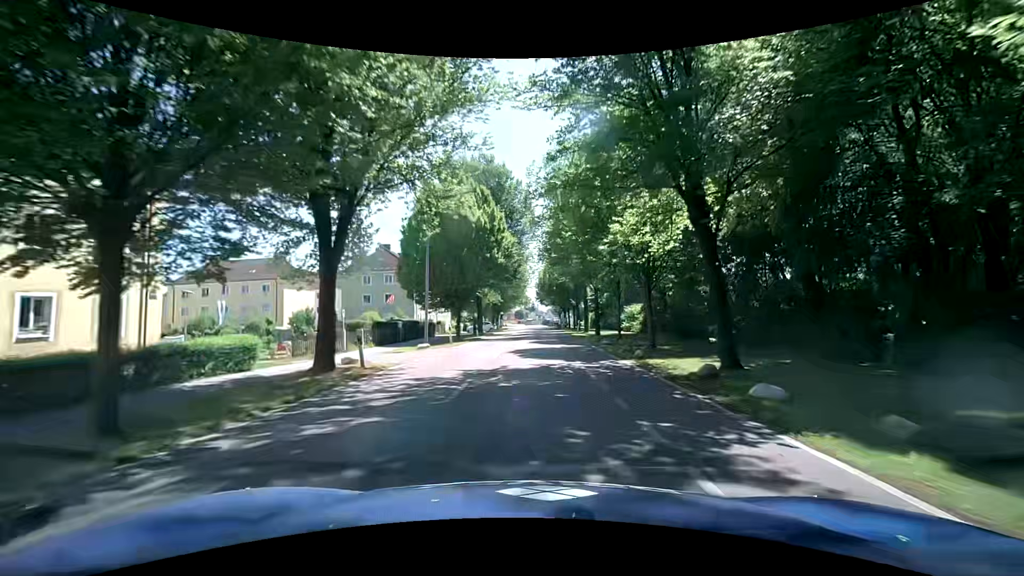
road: tertiary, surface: asphalt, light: Day
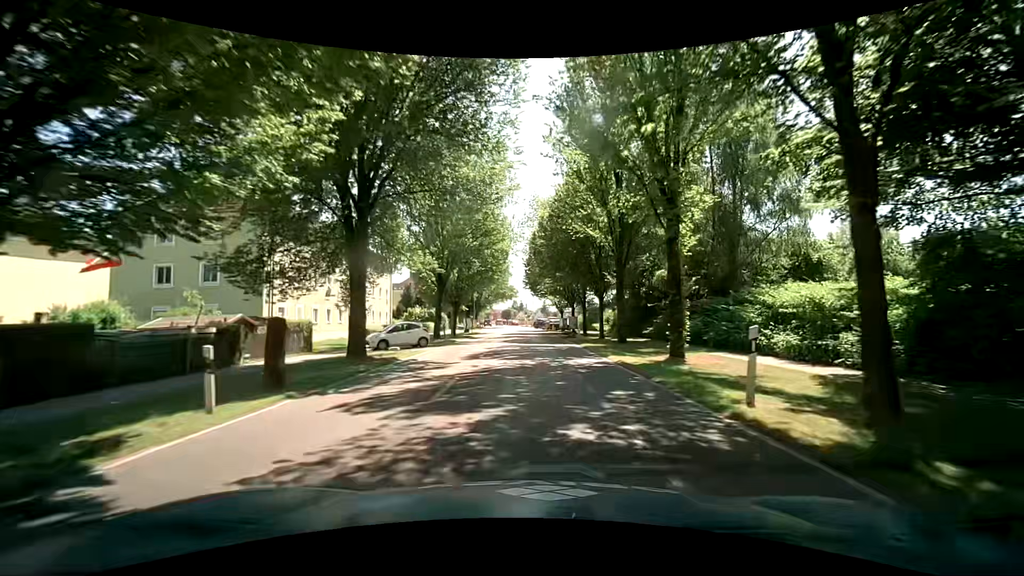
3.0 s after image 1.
(+0.3, +36.5) m; +1°
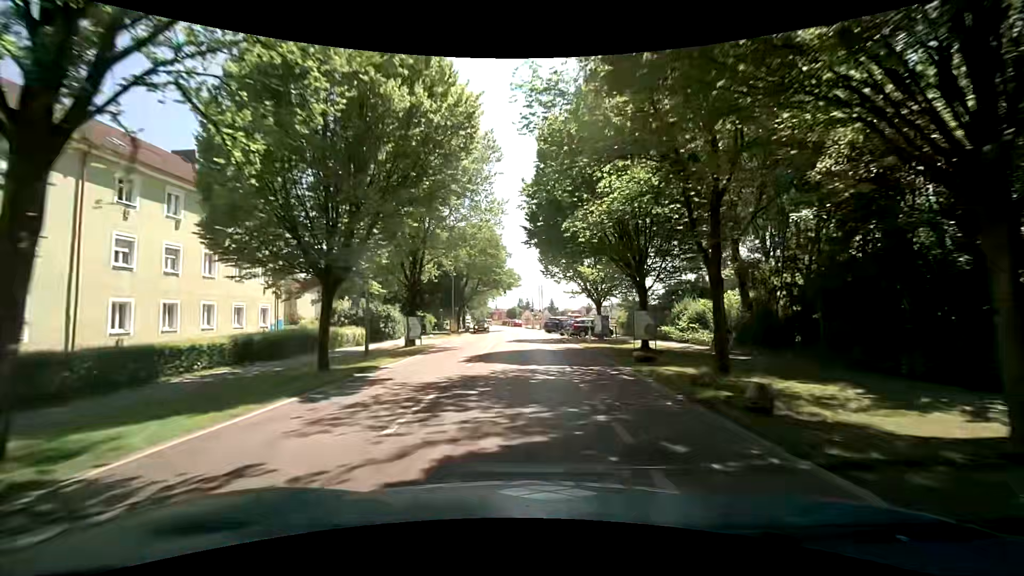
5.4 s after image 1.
(-0.1, +30.0) m; -1°
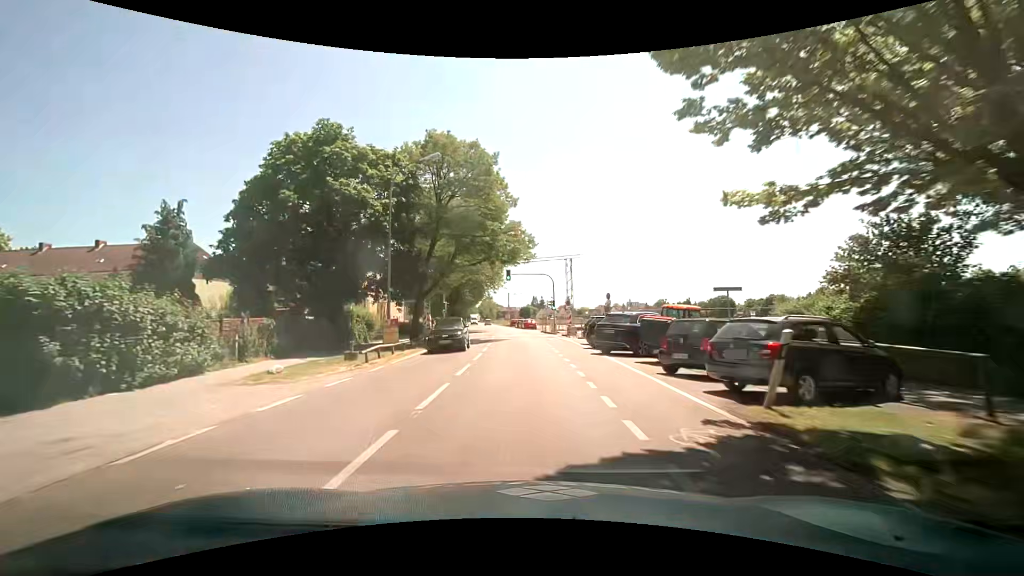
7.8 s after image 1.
(-0.3, +29.8) m; 0°
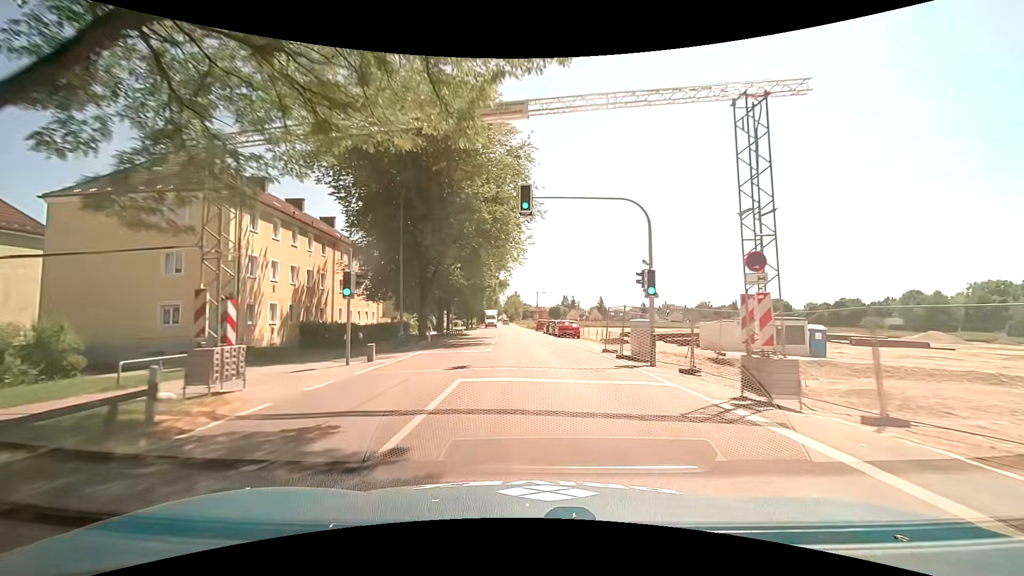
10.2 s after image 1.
(-1.2, +29.4) m; -4°
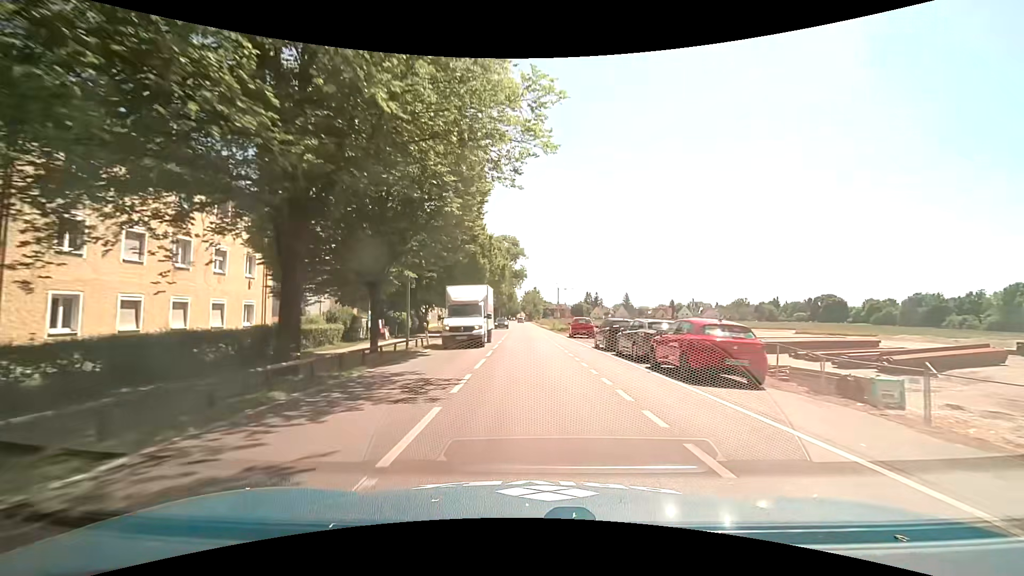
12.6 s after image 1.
(-0.7, +29.1) m; -2°
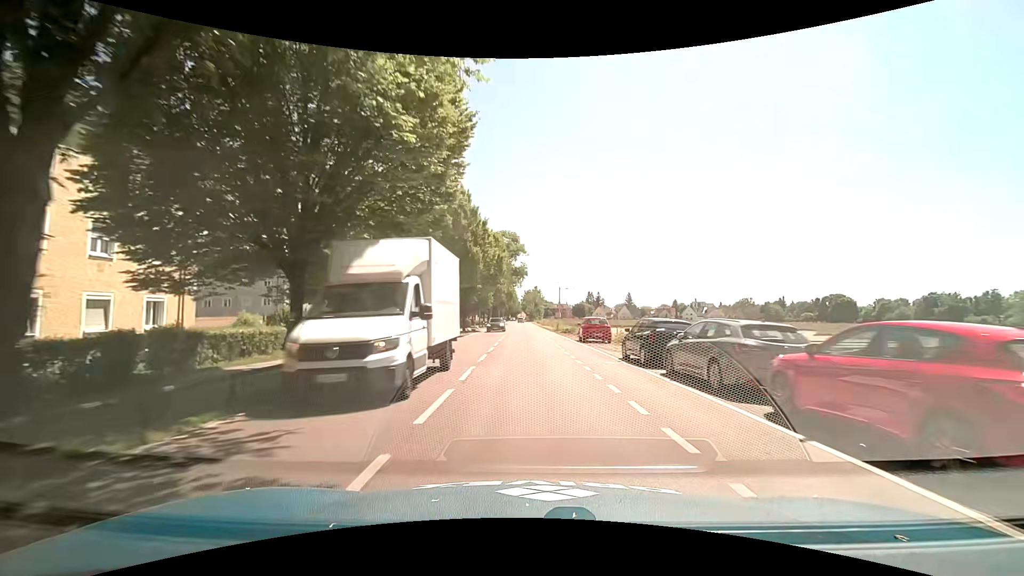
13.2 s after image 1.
(0.0, +7.3) m; 0°
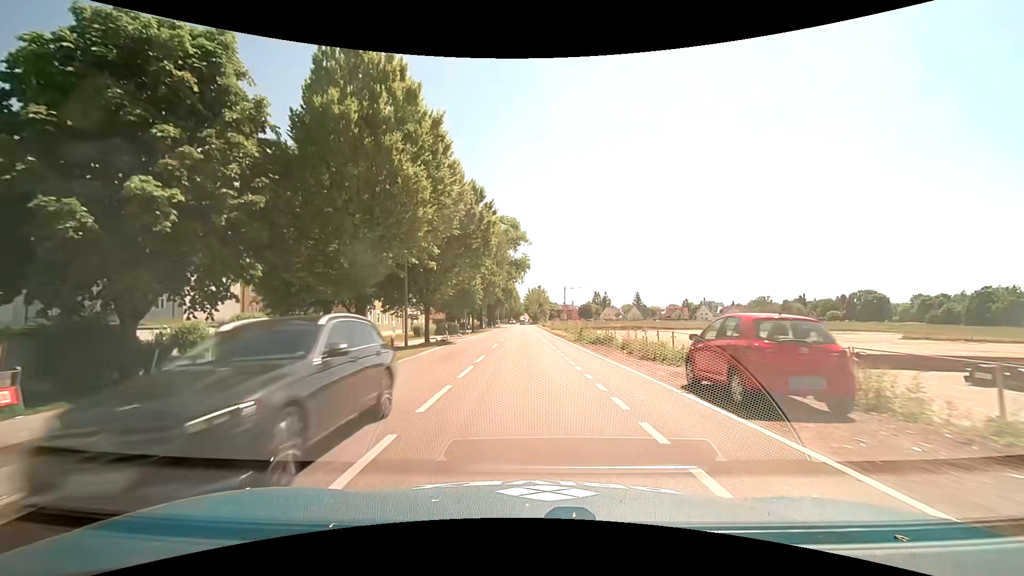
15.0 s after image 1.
(0.0, +21.7) m; -1°
(0, +10) (0, +20) (0, +30) (0, +40) (0, +50) (0, +60) (-1, +70) (-1, +80) (-1, +90) (-1, +100) m
